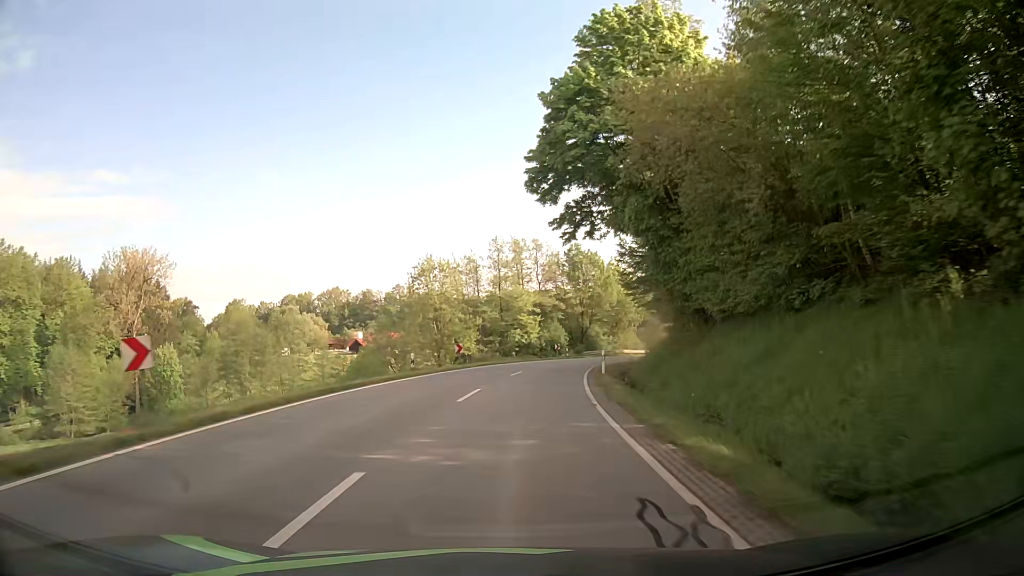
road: secondary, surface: asphalt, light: Day
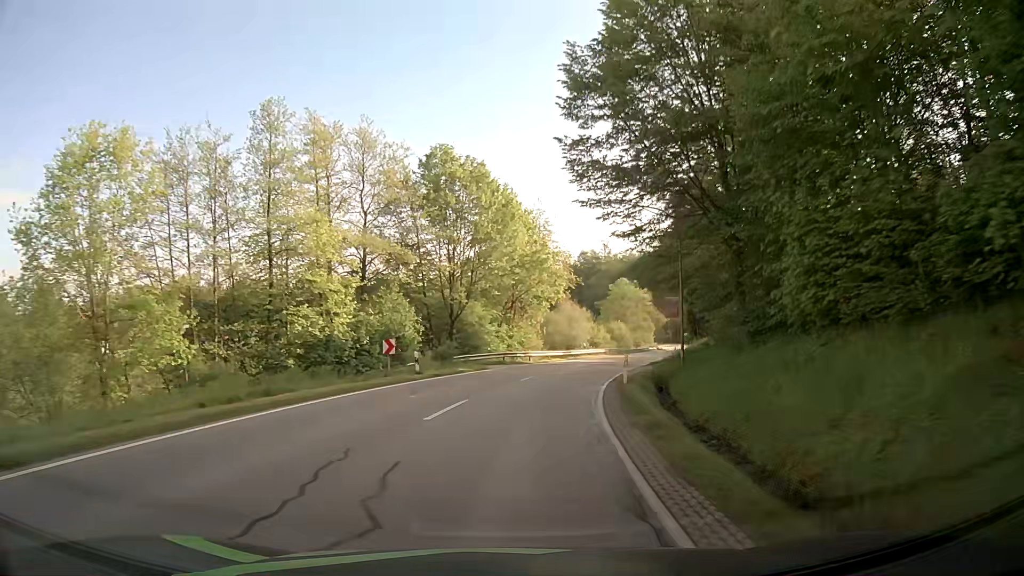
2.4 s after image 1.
(+3.6, +38.7) m; +12°
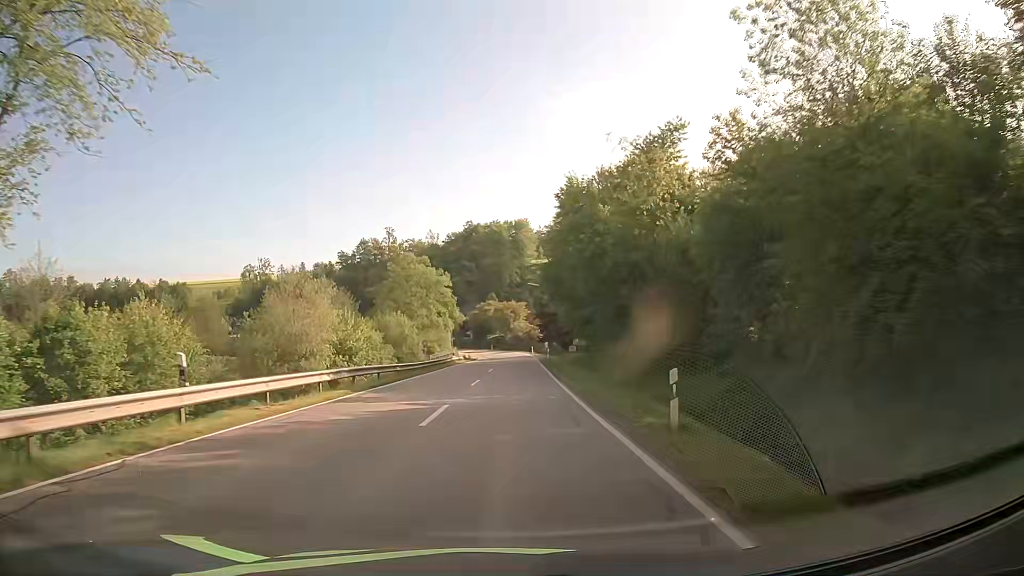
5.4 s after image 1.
(+8.1, +47.2) m; +17°
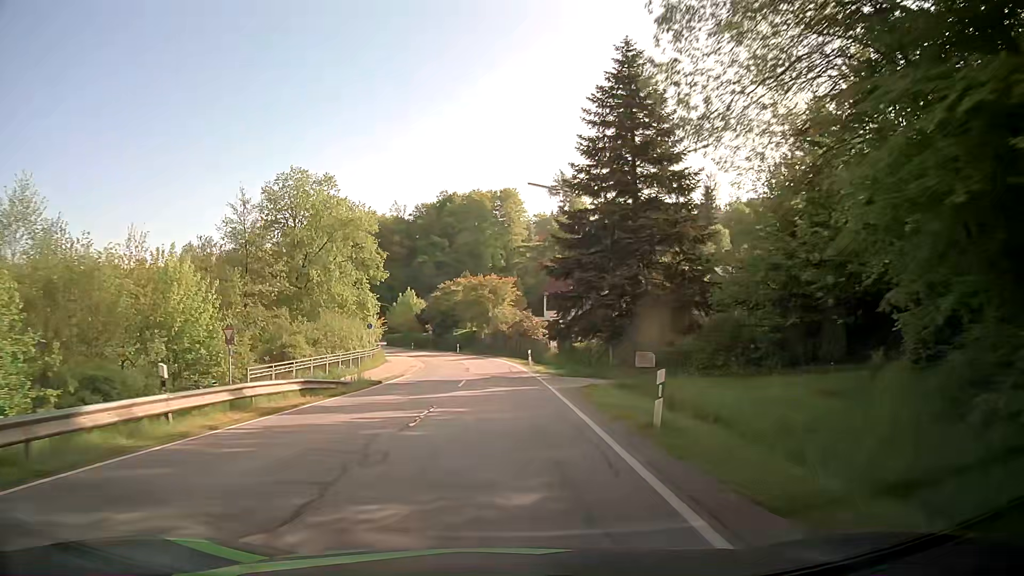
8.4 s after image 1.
(+1.5, +47.6) m; +2°
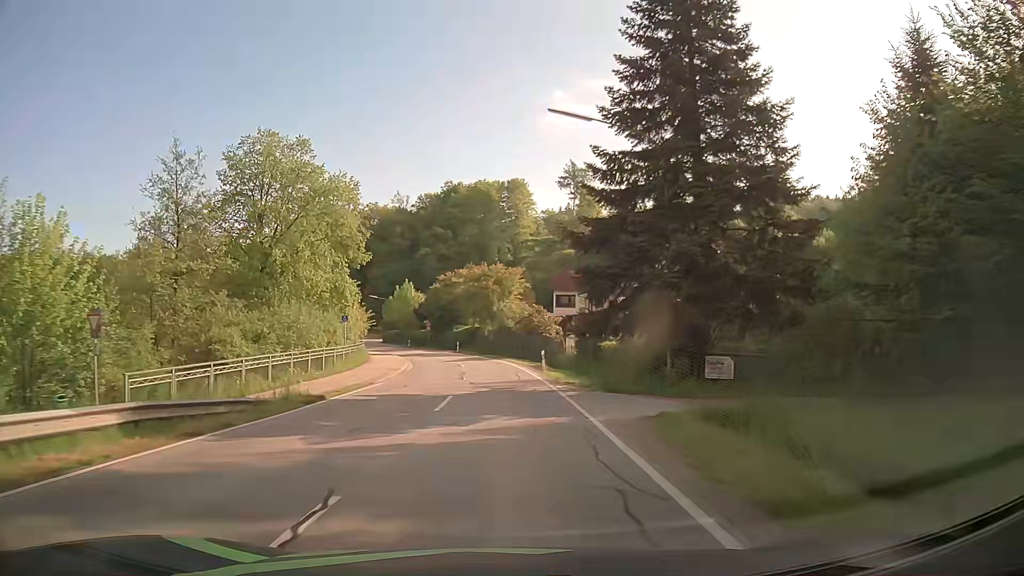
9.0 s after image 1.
(0.0, +9.3) m; 0°
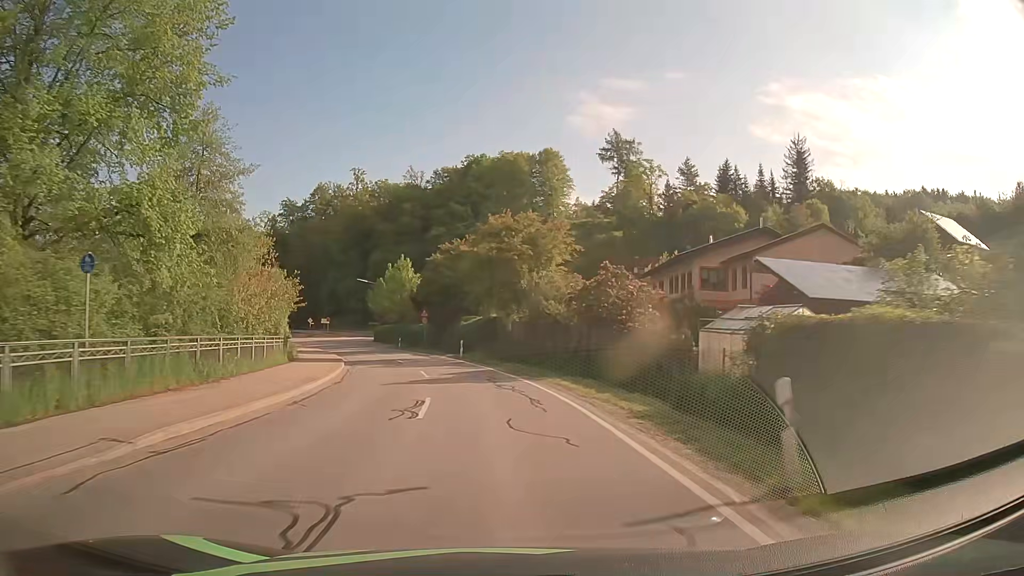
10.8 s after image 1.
(-0.5, +27.4) m; -2°
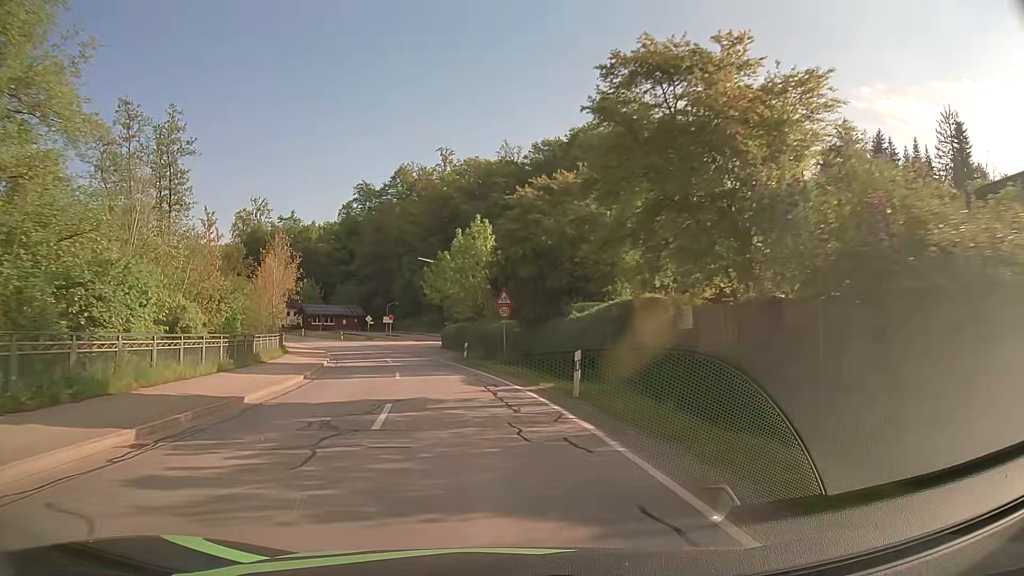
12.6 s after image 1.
(-1.6, +25.4) m; -9°
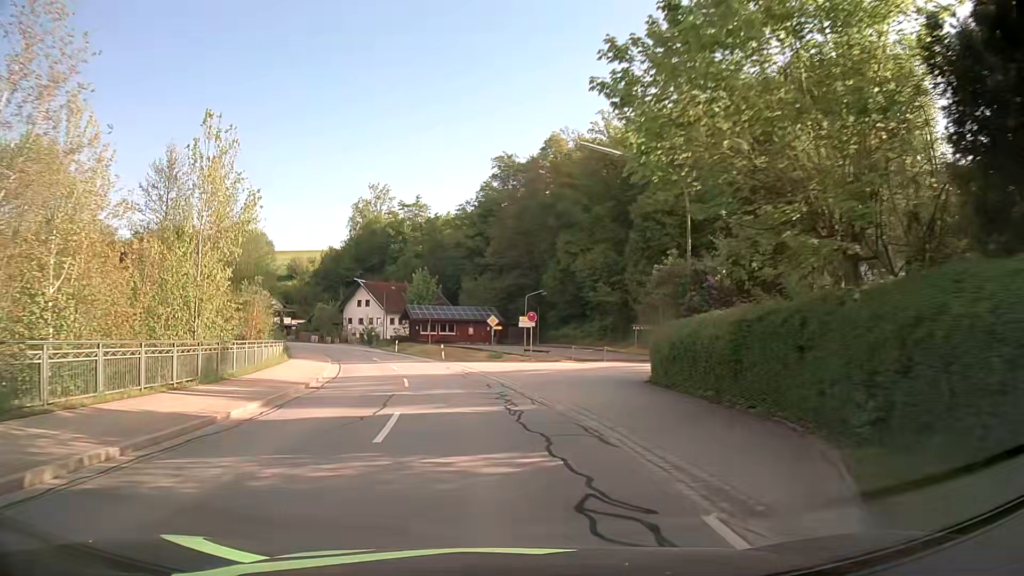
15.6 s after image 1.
(-4.5, +36.6) m; -14°
(0, +10) (-1, +20) (-3, +30) (-5, +40) (-7, +49) (-11, +59) (-15, +68) (-19, +77) (-24, +85) (-30, +93) m
